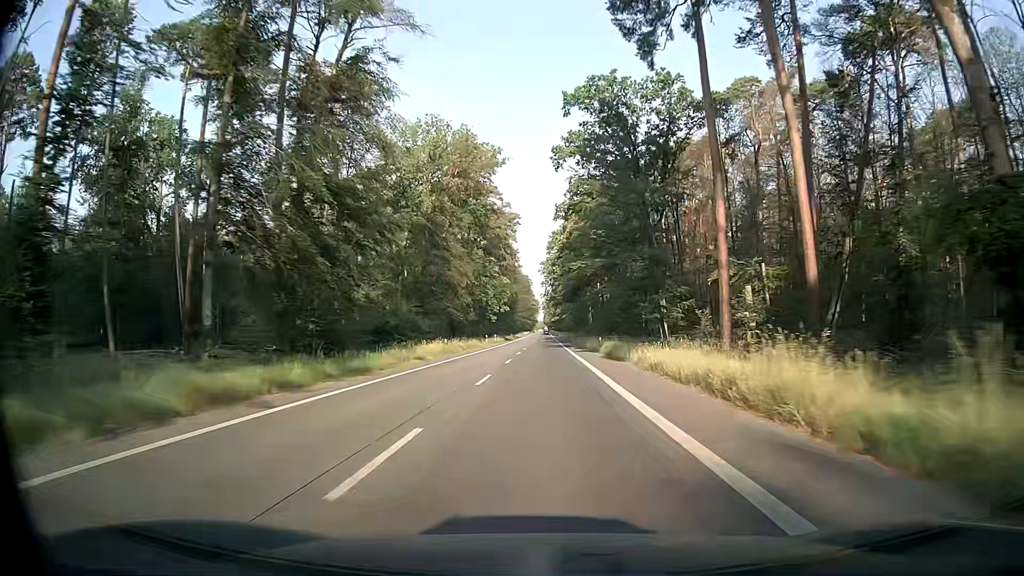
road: secondary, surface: asphalt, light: Day
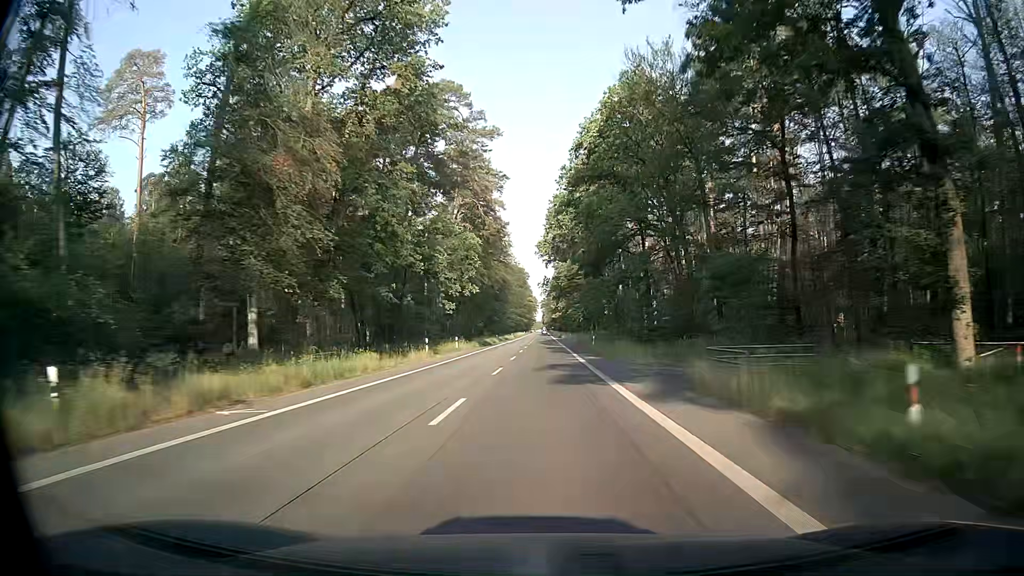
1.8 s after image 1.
(+0.2, +43.0) m; 0°
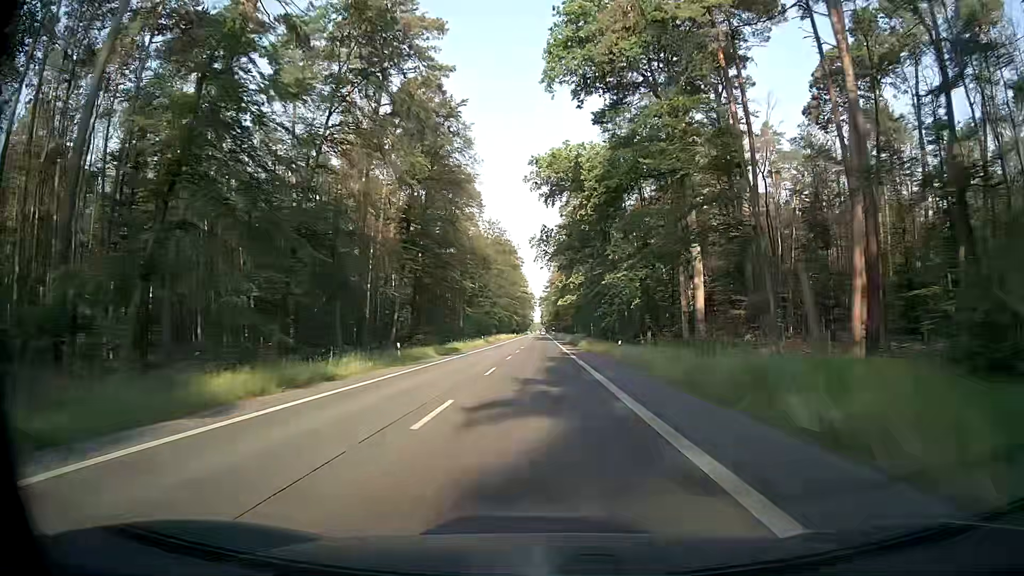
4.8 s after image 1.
(+0.9, +71.7) m; +1°
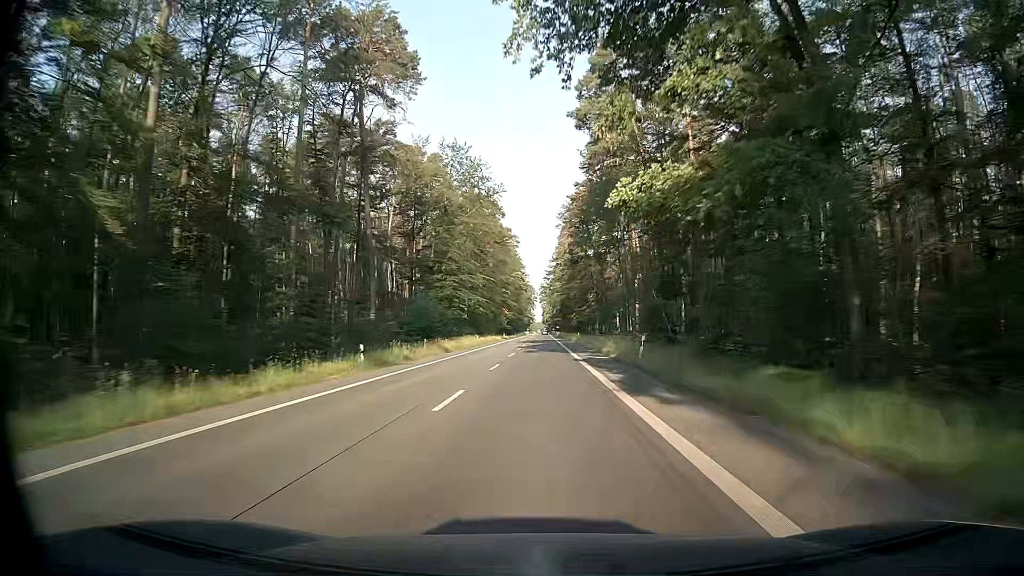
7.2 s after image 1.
(0.0, +57.3) m; 0°
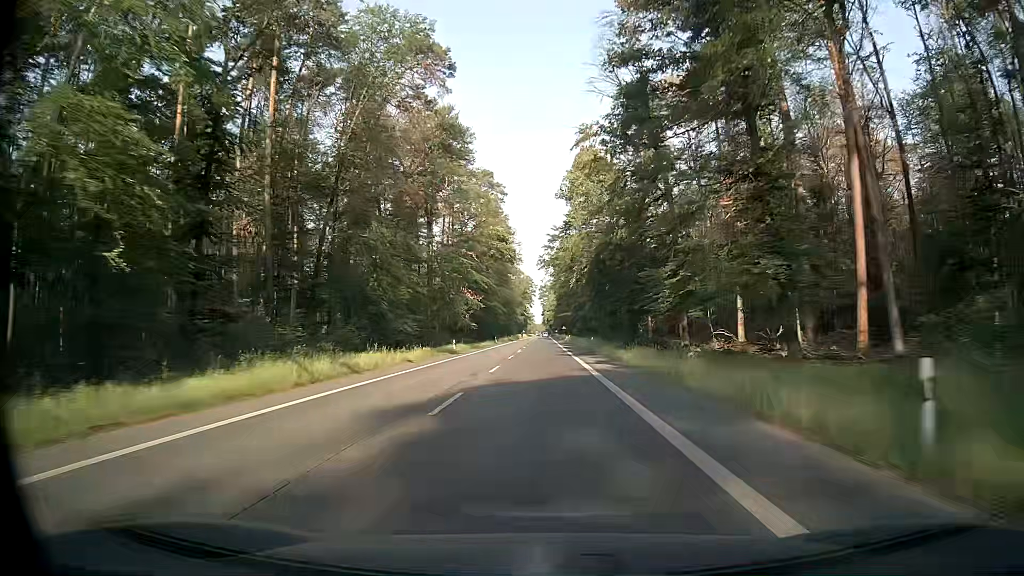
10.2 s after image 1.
(-0.1, +71.6) m; 0°
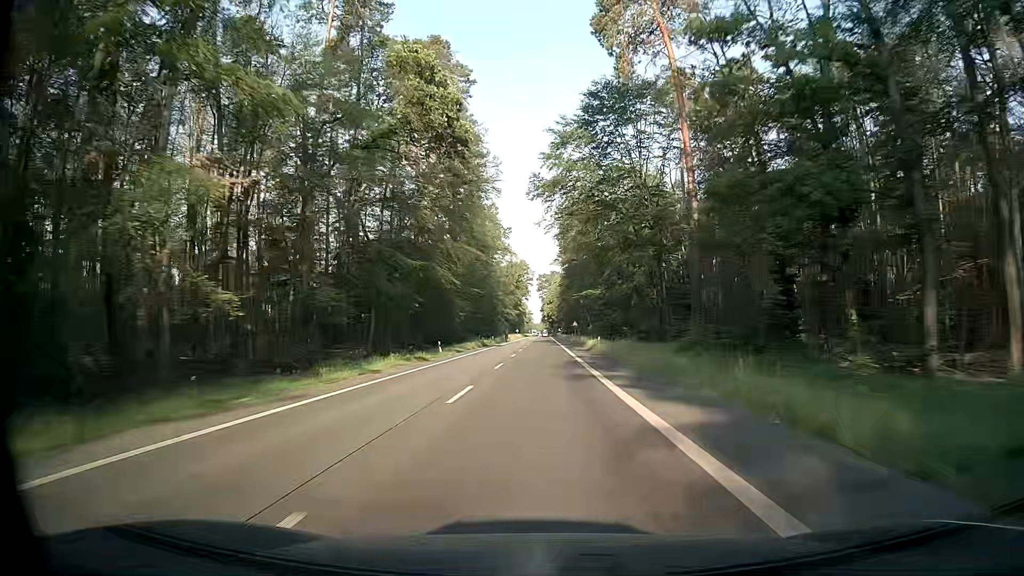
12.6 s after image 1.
(0.0, +57.4) m; 0°
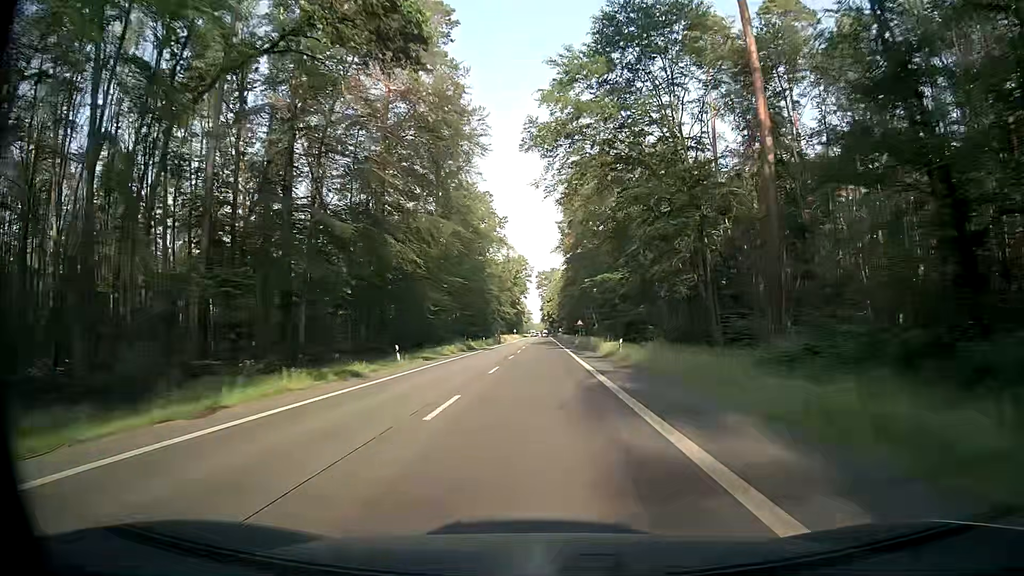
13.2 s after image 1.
(0.0, +14.3) m; 0°
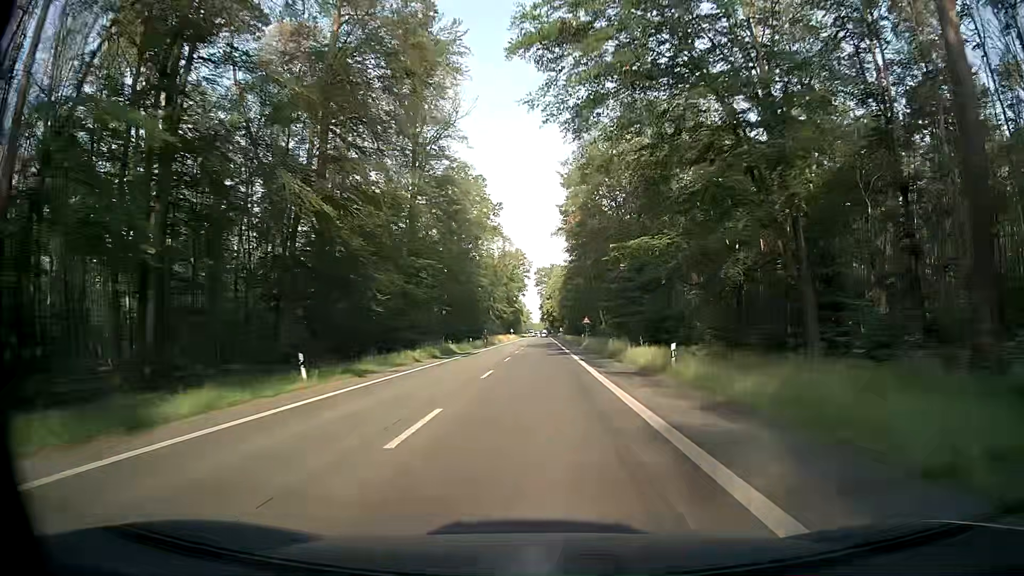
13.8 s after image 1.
(+0.1, +14.3) m; 0°
(0, +10) (0, +20) (0, +30) (0, +40) (0, +50) (0, +60) (0, +70) (0, +80) (0, +90) (0, +100) m
